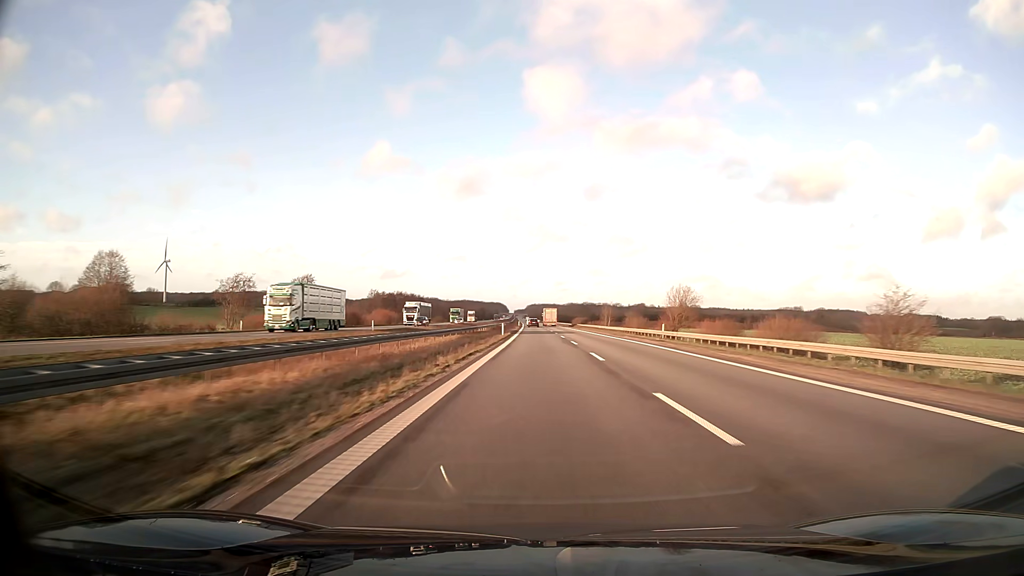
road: motorway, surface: asphalt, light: Day
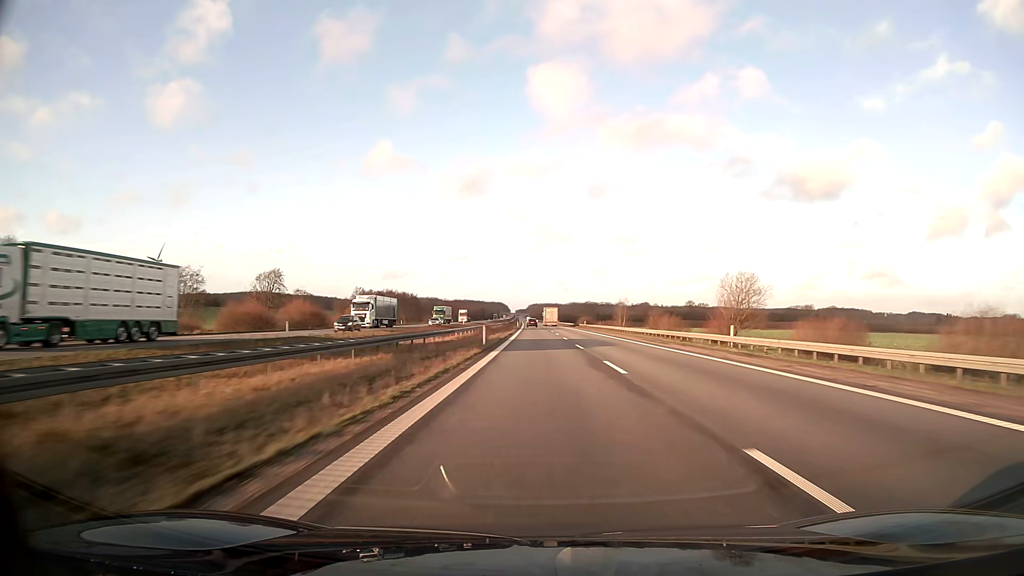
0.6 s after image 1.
(0.0, +20.6) m; 0°
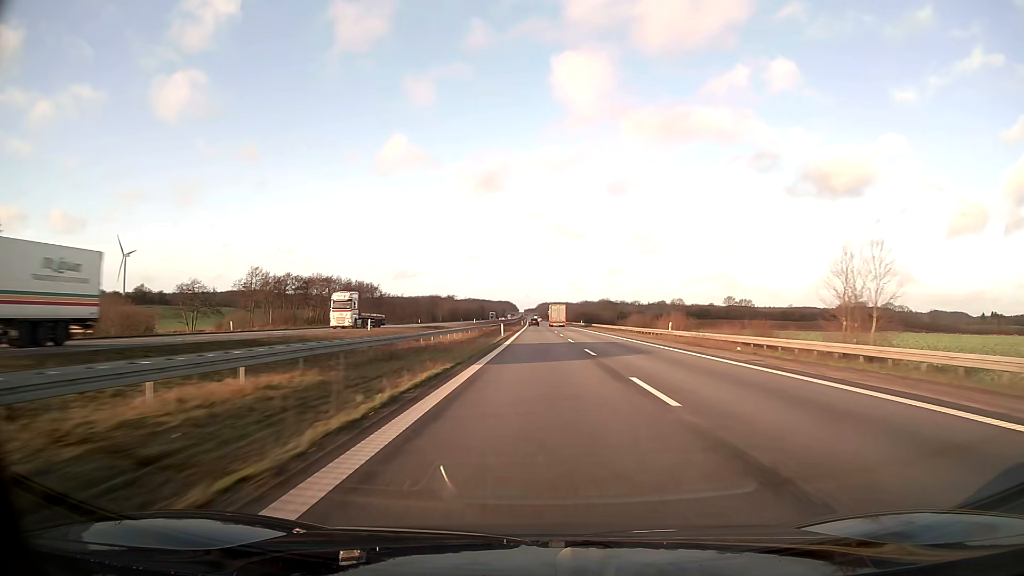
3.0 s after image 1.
(-0.6, +82.5) m; -1°
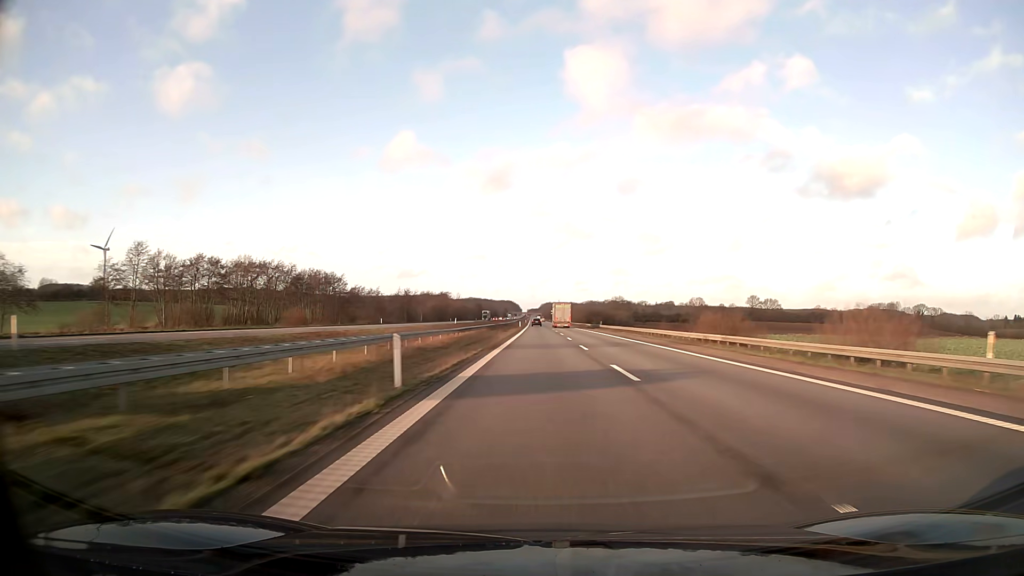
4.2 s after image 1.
(-0.1, +41.3) m; 0°
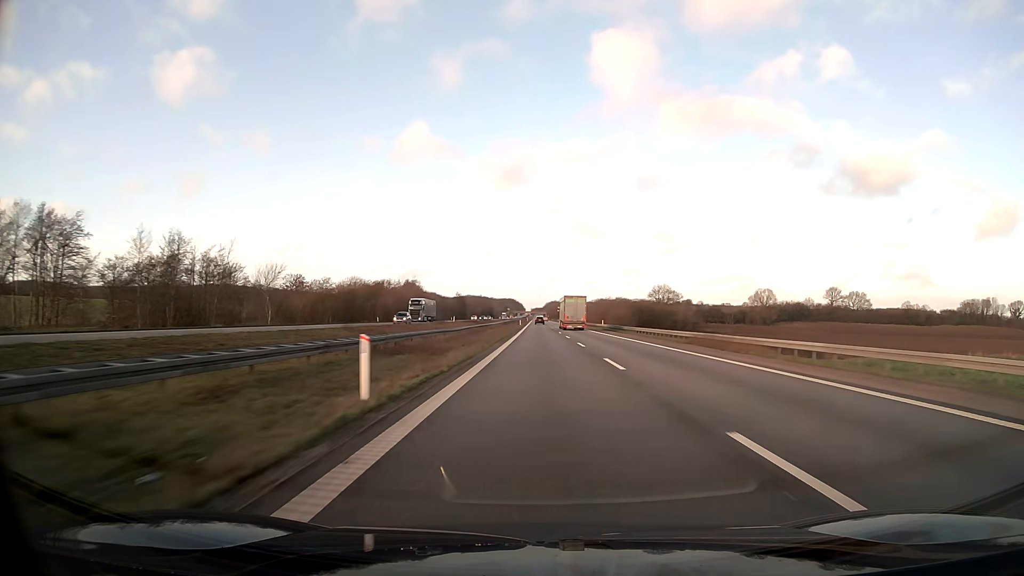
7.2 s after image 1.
(-0.3, +103.2) m; 0°
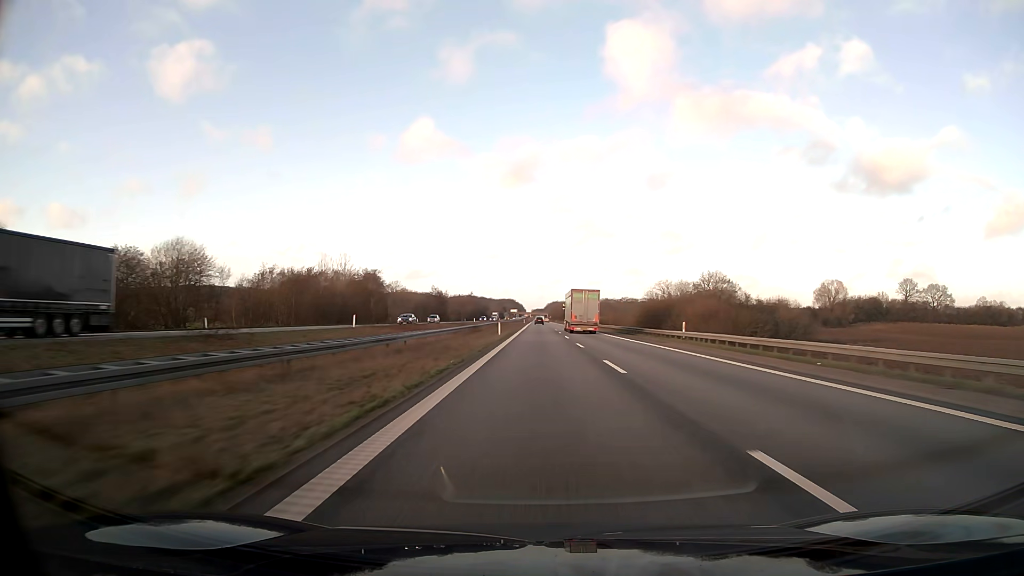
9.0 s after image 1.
(-0.1, +61.9) m; 0°
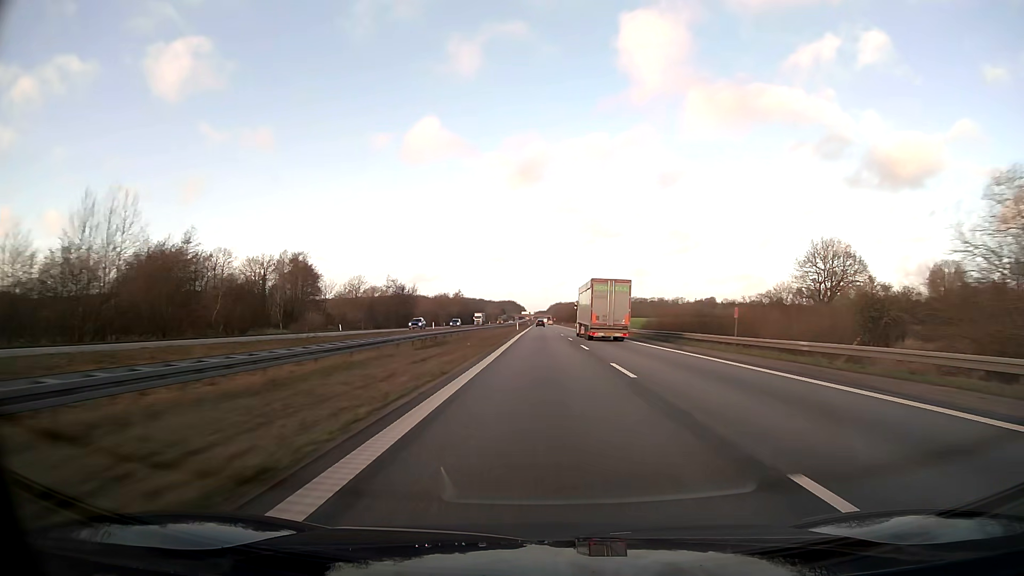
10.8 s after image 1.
(0.0, +61.9) m; 0°
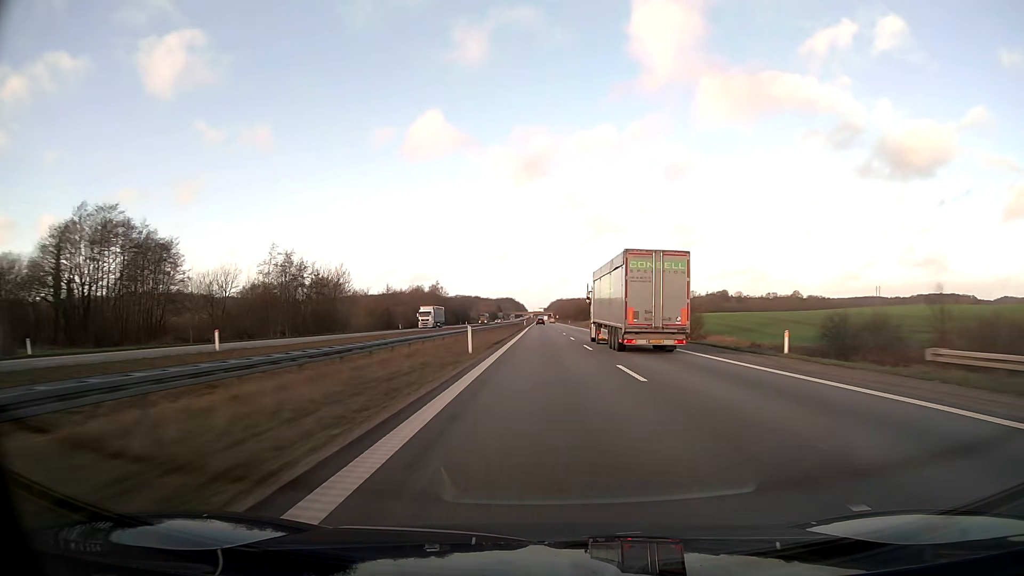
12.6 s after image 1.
(-0.1, +61.8) m; 0°
(0, +10) (0, +20) (0, +30) (0, +40) (0, +50) (0, +60) (0, +70) (0, +80) (0, +90) (0, +100) m
